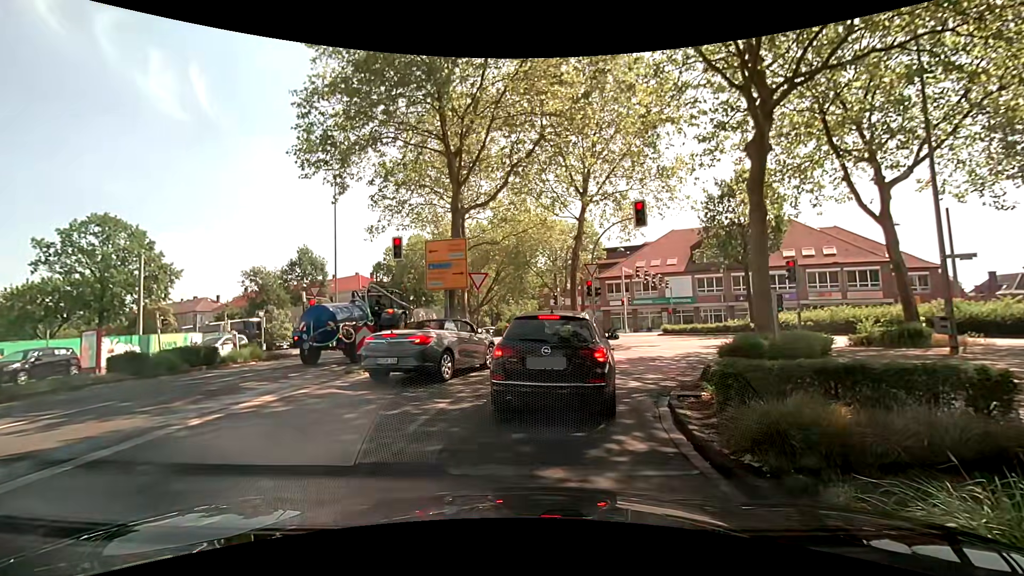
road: primary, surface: asphalt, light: Day
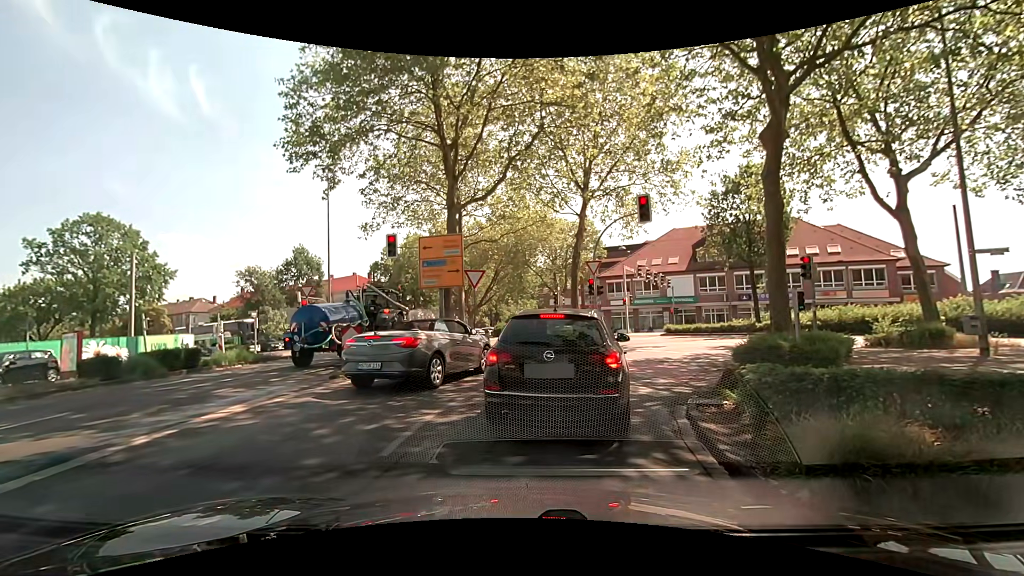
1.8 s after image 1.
(0.0, +1.0) m; 0°
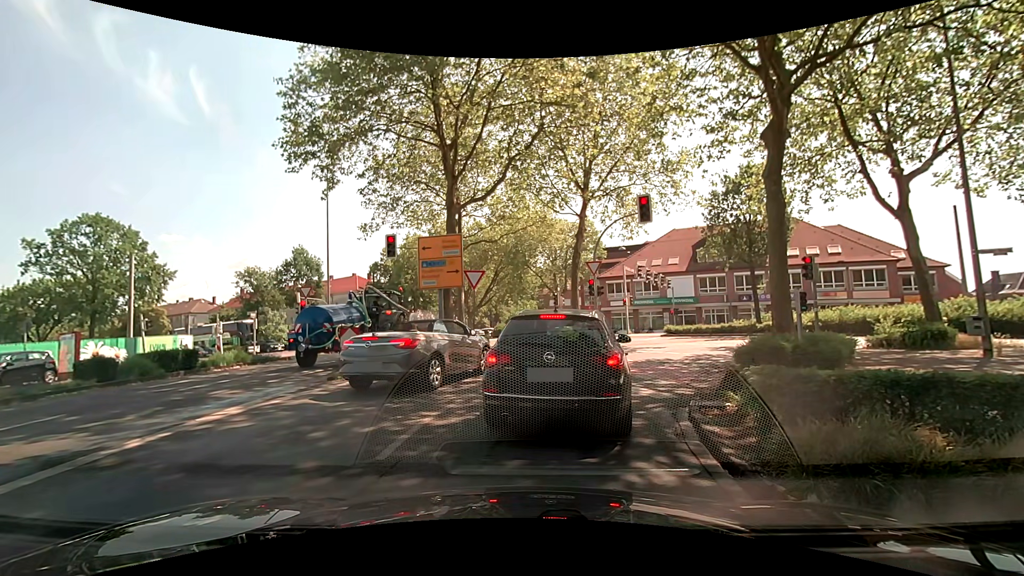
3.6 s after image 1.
(0.0, +0.2) m; 0°
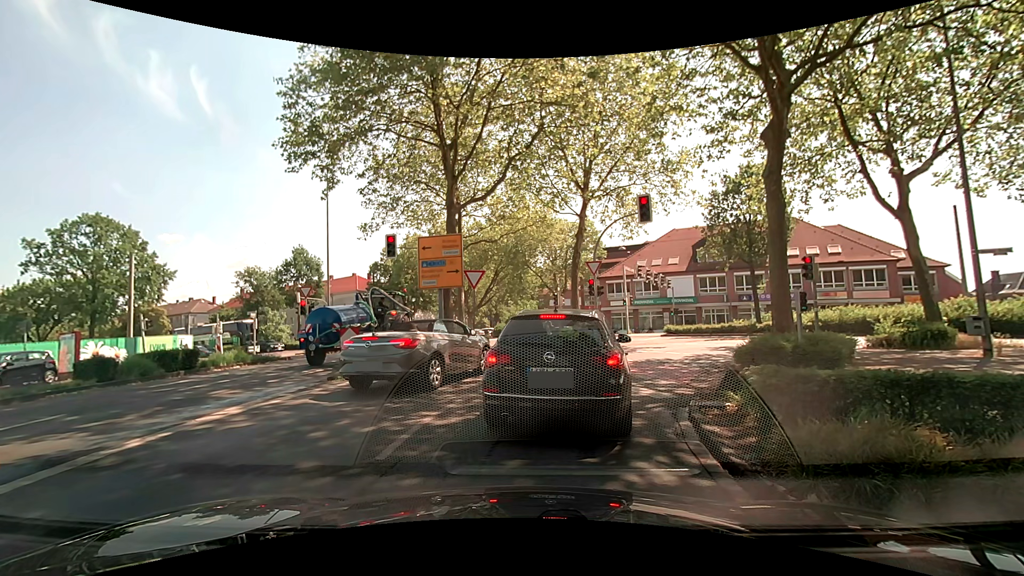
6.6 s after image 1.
(0.0, 0.0) m; 0°
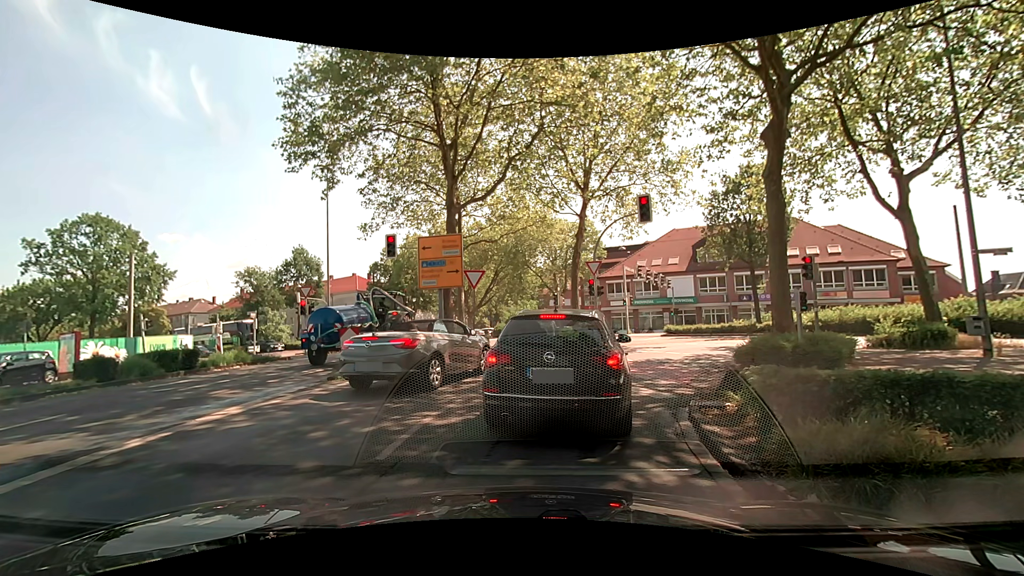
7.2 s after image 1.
(0.0, 0.0) m; 0°
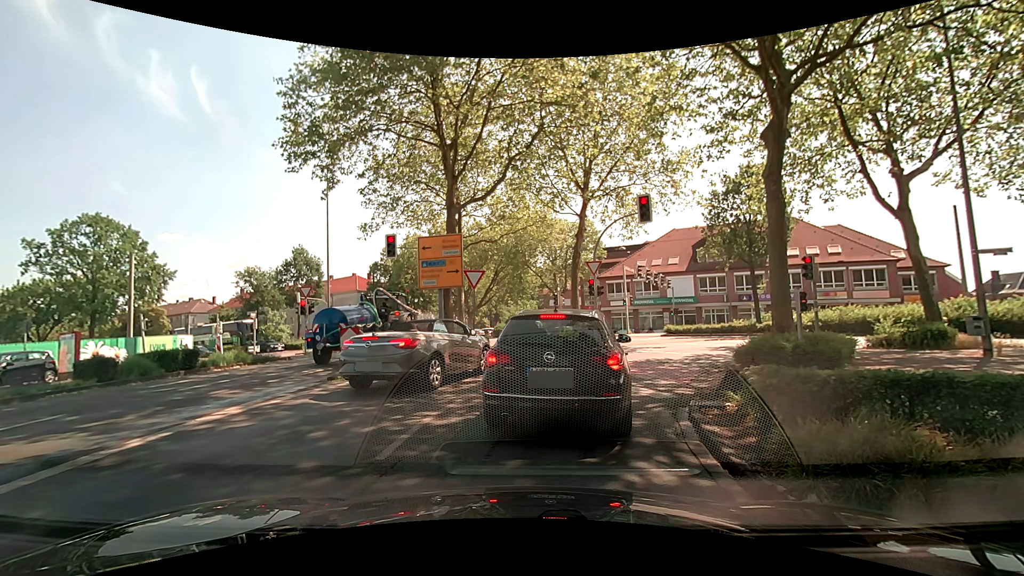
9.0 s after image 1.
(0.0, 0.0) m; 0°
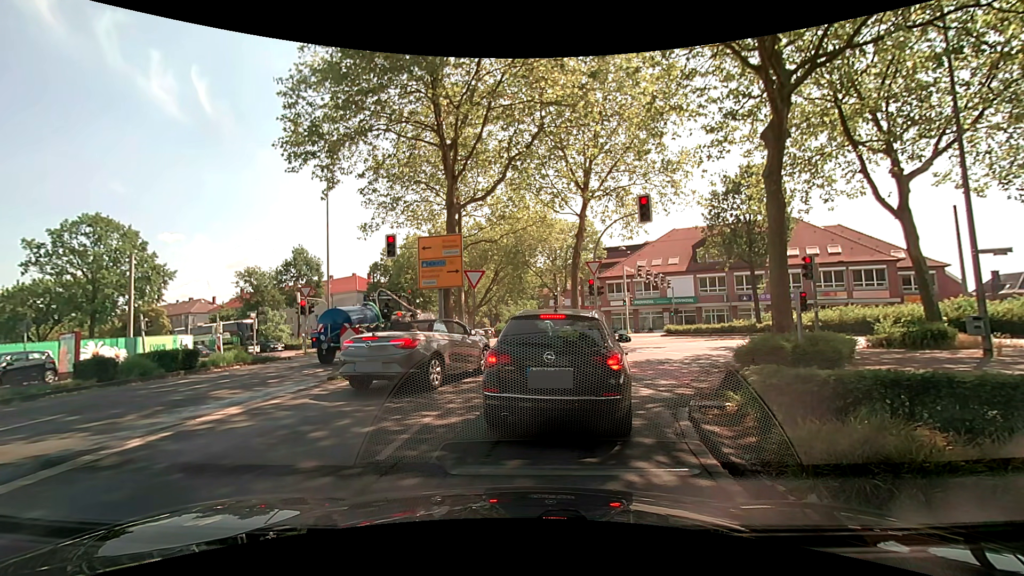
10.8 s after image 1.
(0.0, 0.0) m; 0°
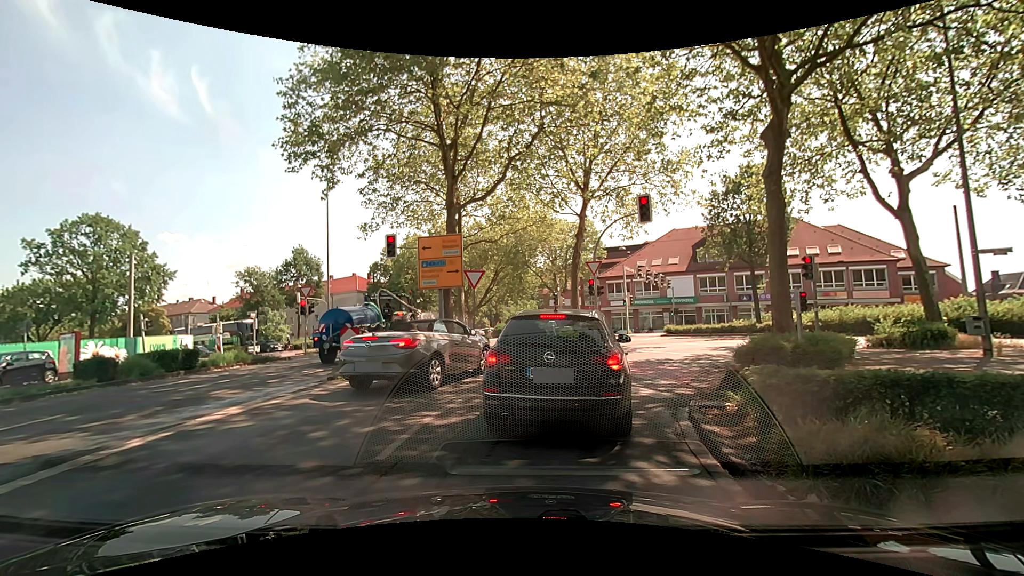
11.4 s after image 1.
(0.0, 0.0) m; 0°
